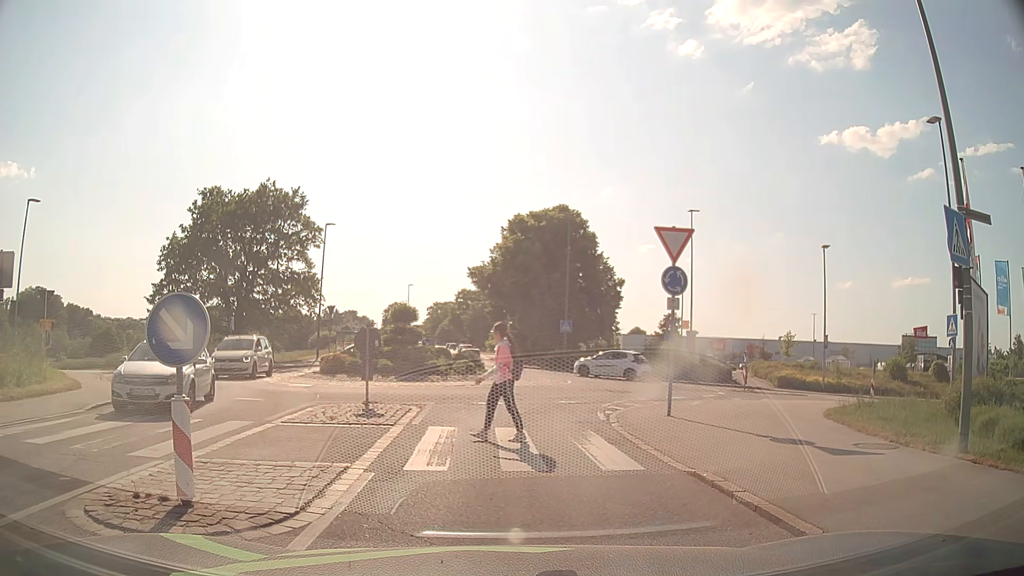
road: tertiary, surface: asphalt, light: Day
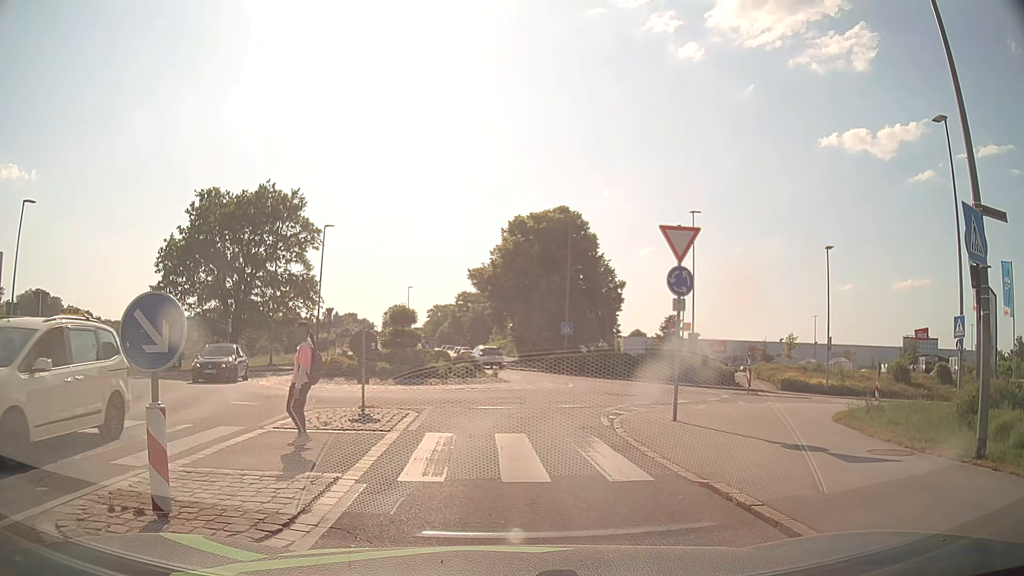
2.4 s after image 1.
(0.0, +0.5) m; 0°
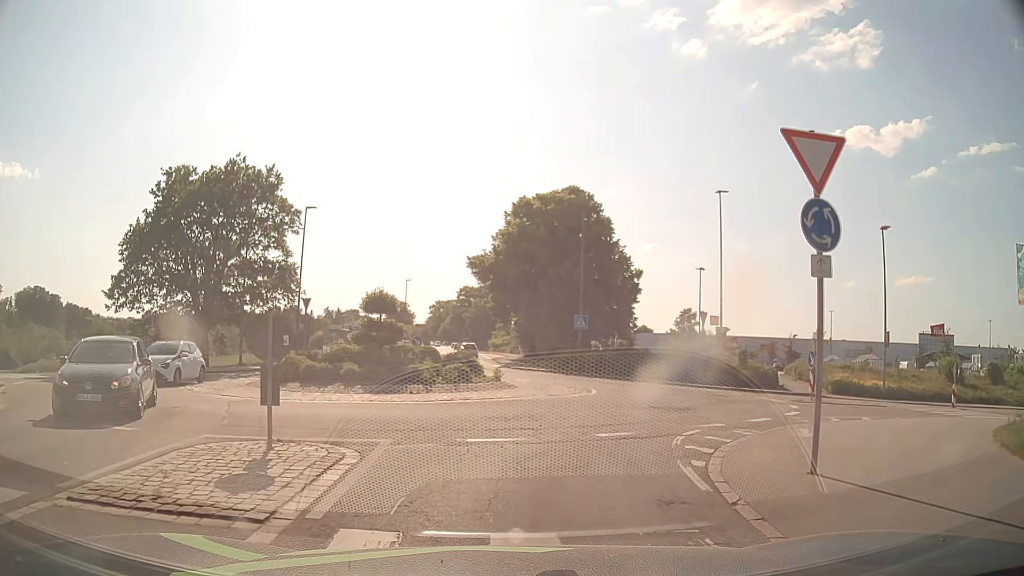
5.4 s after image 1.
(0.0, +6.3) m; -1°
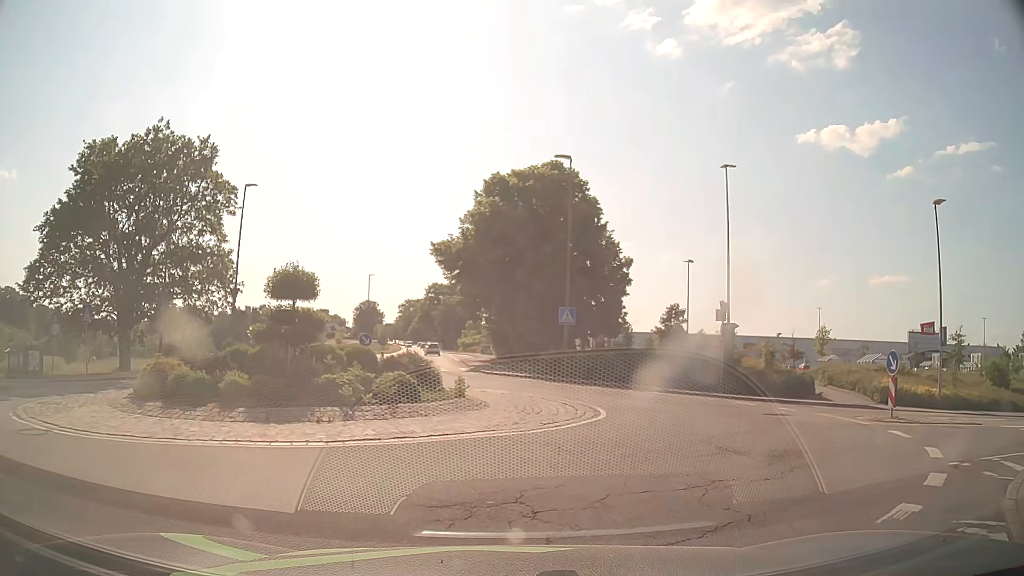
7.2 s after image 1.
(0.0, +7.0) m; +4°
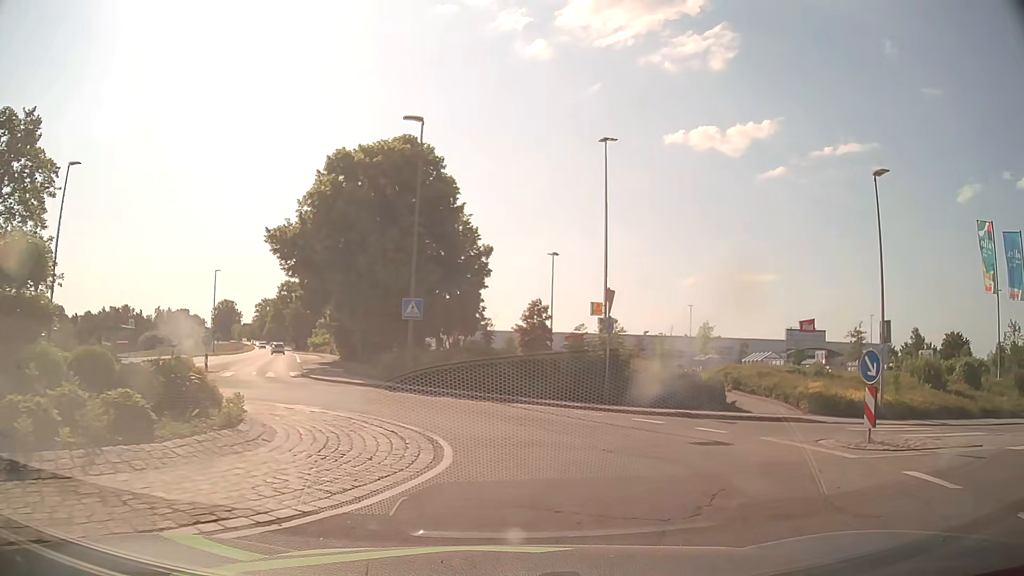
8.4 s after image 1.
(+0.5, +5.5) m; +10°
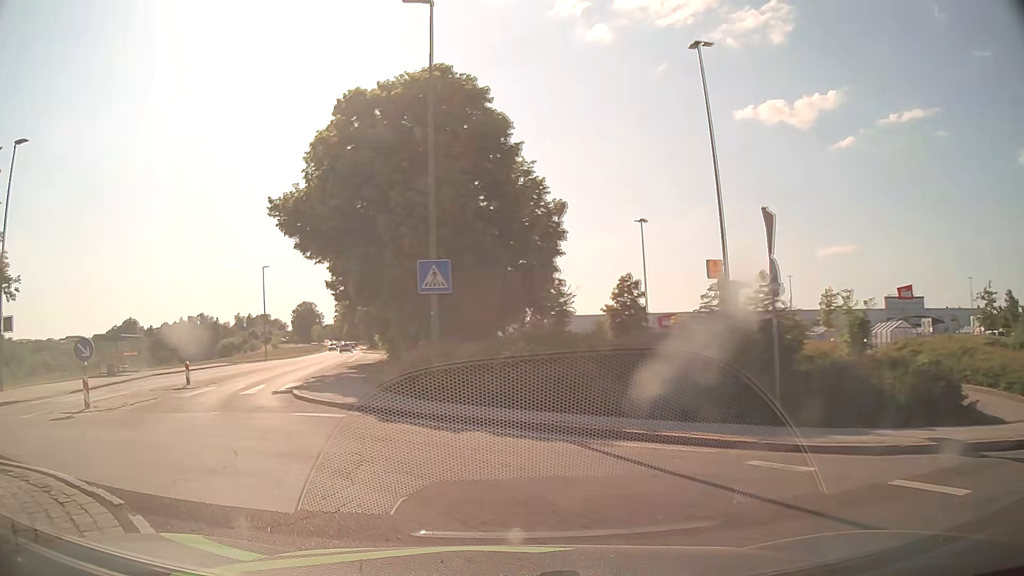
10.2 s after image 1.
(+0.5, +9.6) m; -7°
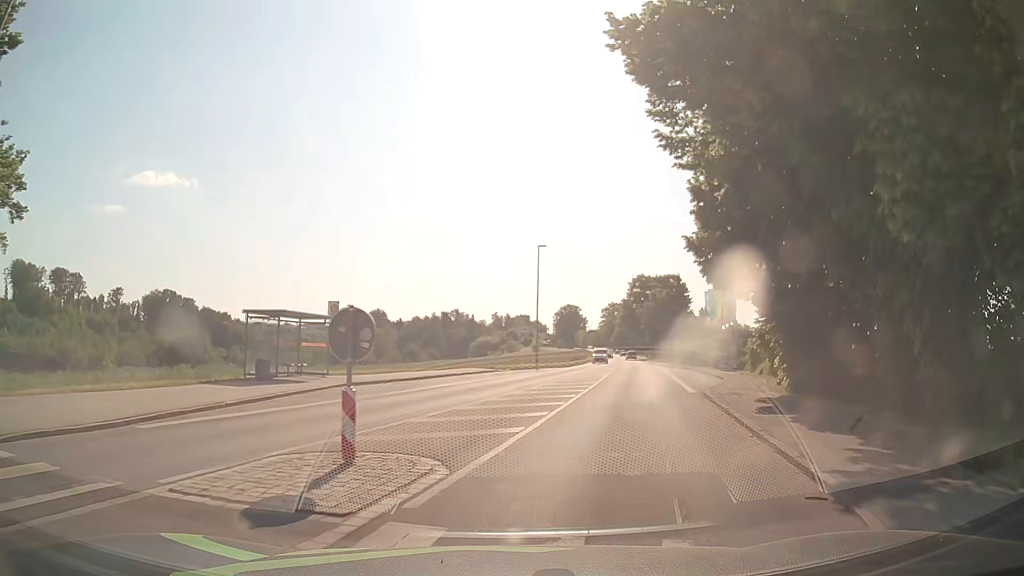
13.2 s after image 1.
(-6.8, +17.0) m; -22°
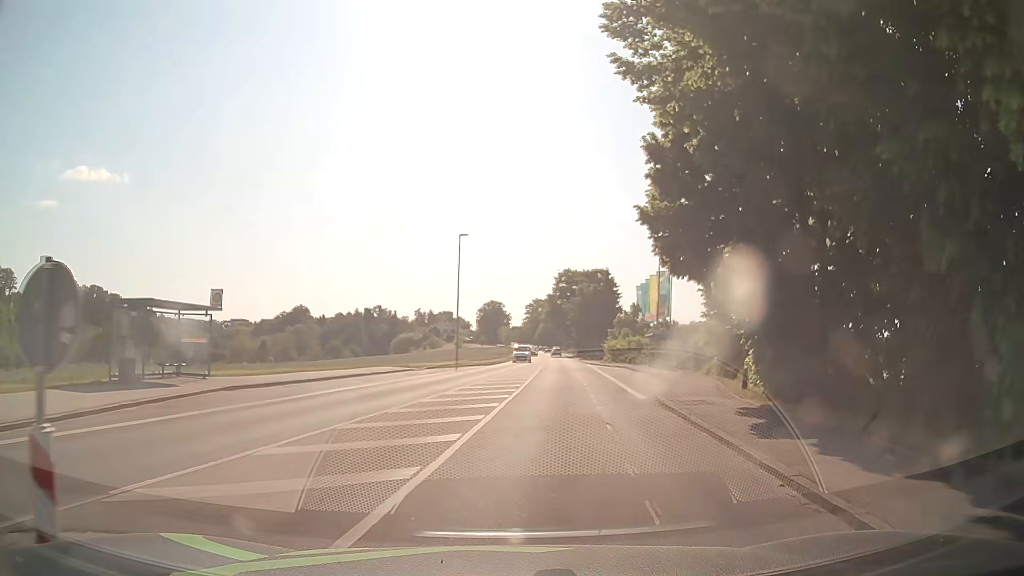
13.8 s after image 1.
(+0.2, +4.2) m; +7°
(+1, +10) (+1, +20) (+2, +30) (+3, +40) (+4, +50) (+5, +60) (+5, +70) (+6, +80) (+6, +90) (+7, +100) m
